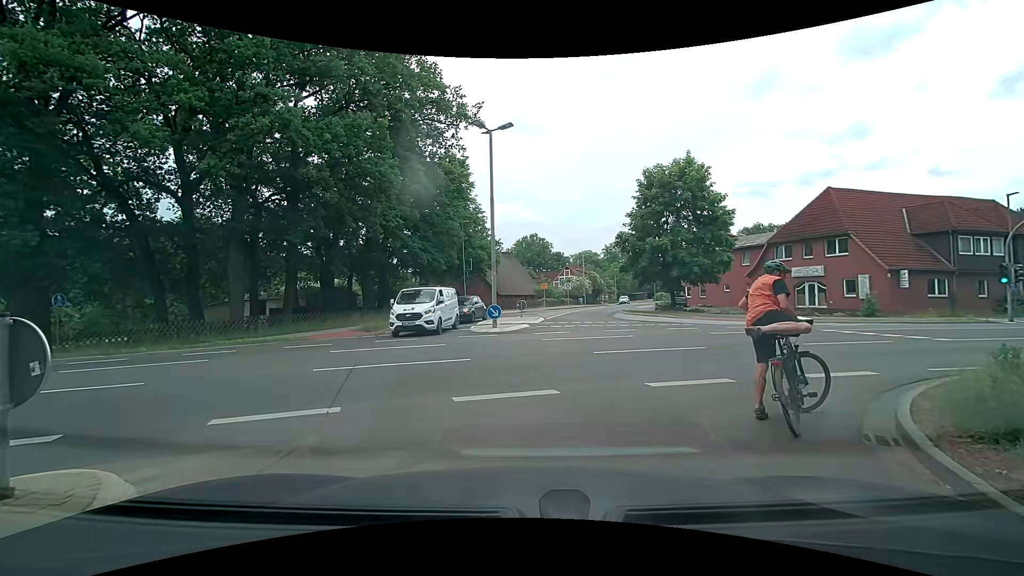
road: residential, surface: asphalt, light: Day
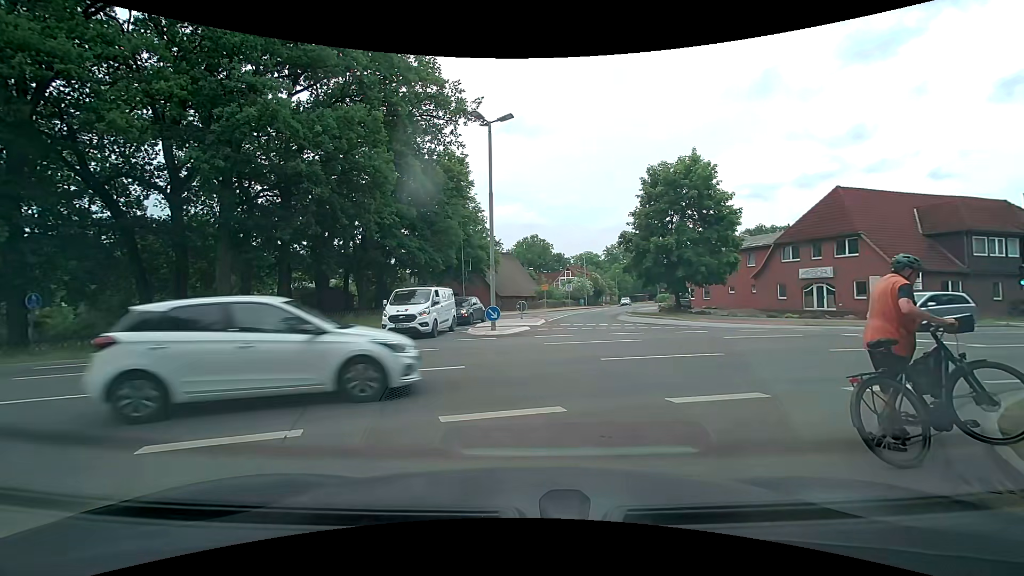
(0.0, +1.1) m; 0°
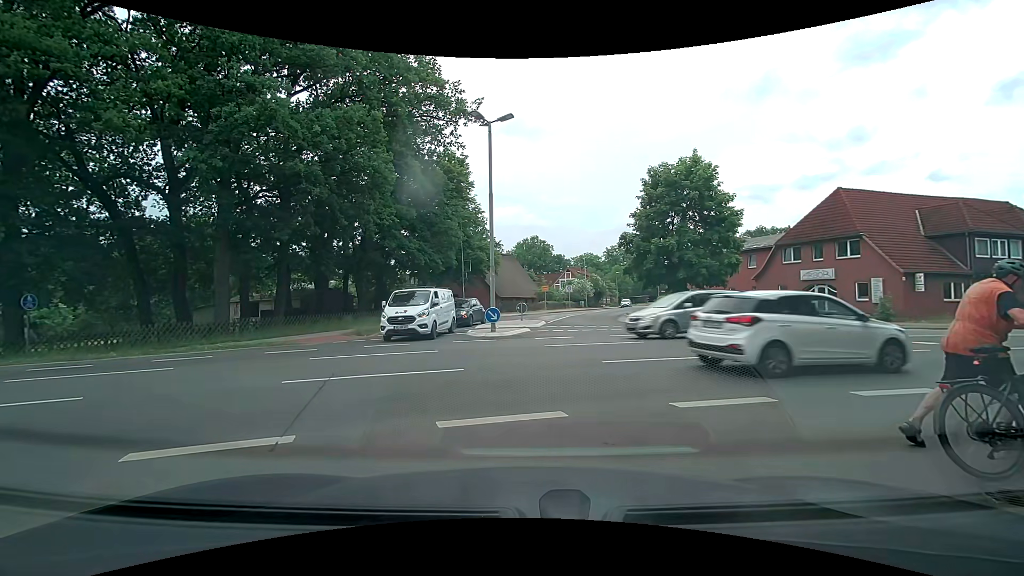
(0.0, +0.2) m; 0°
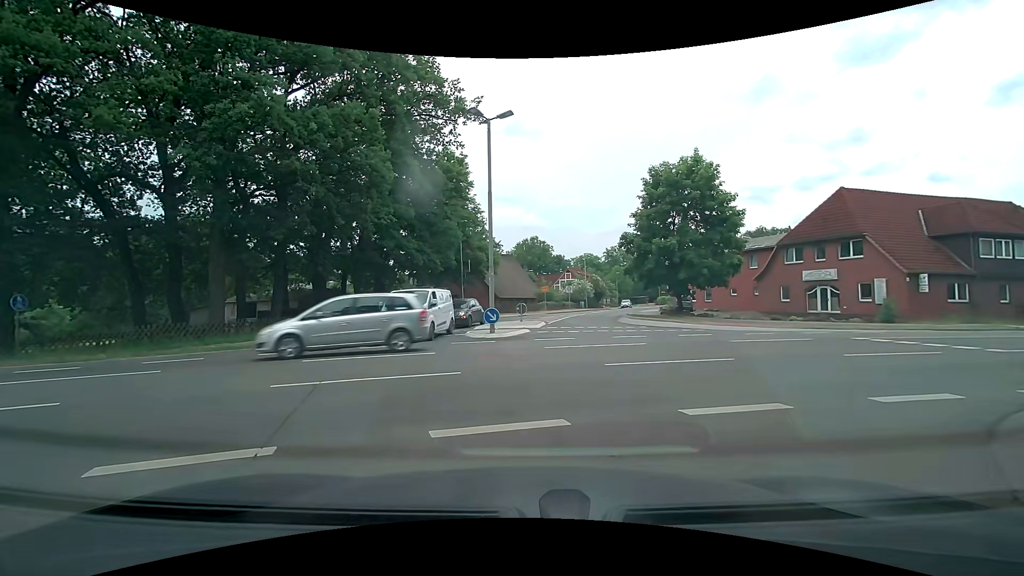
(0.0, +0.4) m; 0°
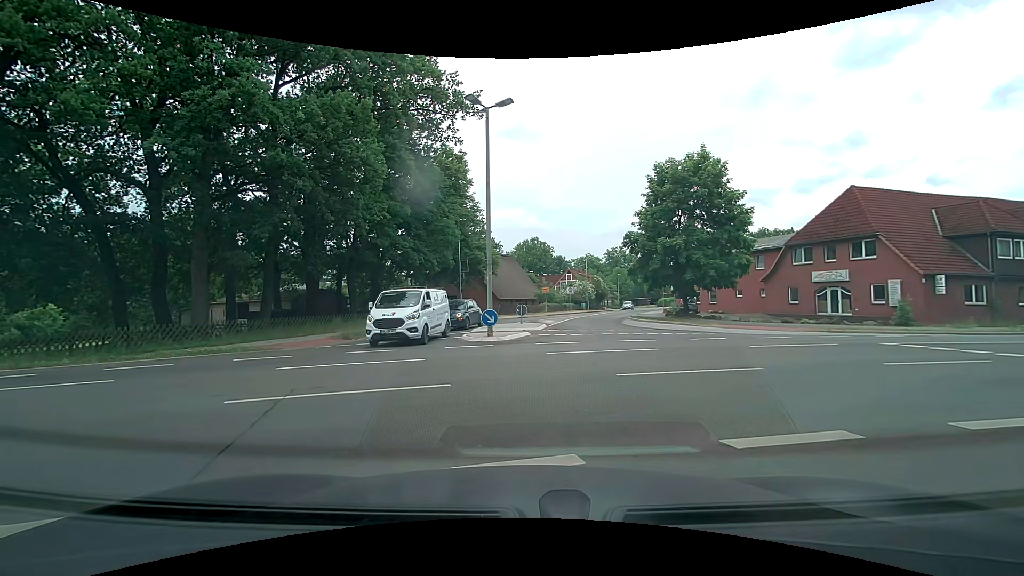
(0.0, +1.3) m; 0°
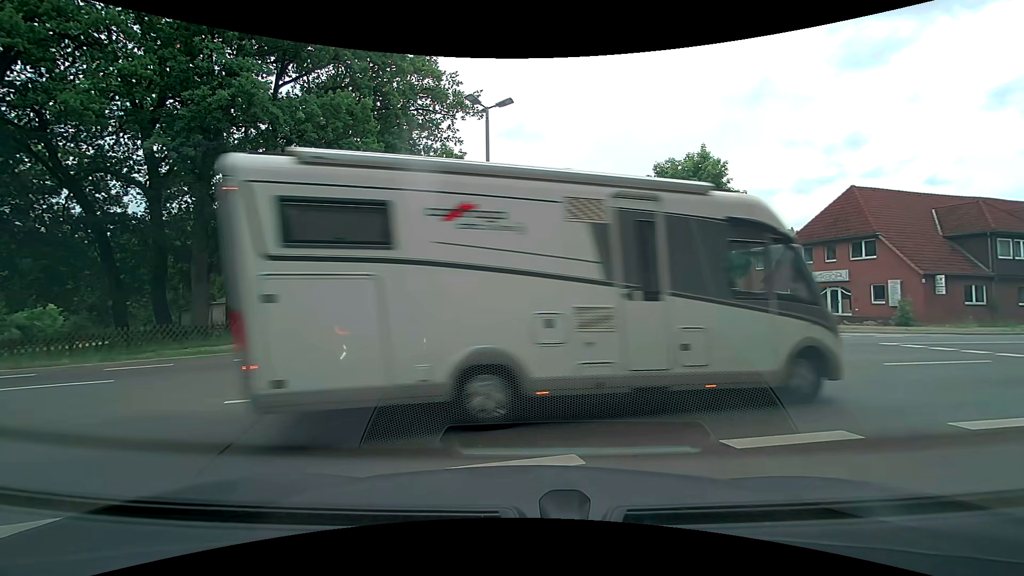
(0.0, 0.0) m; 0°
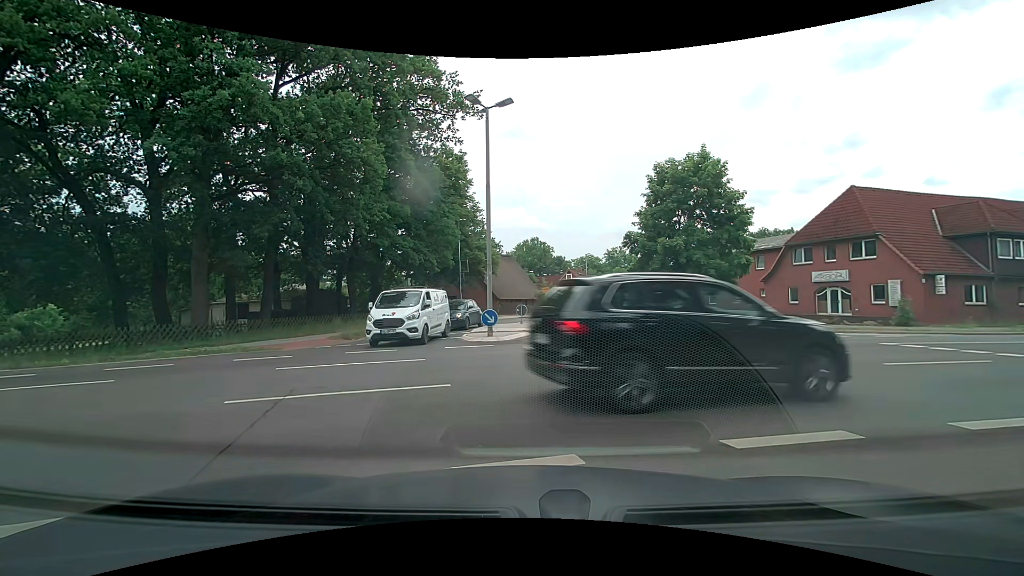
(0.0, 0.0) m; 0°
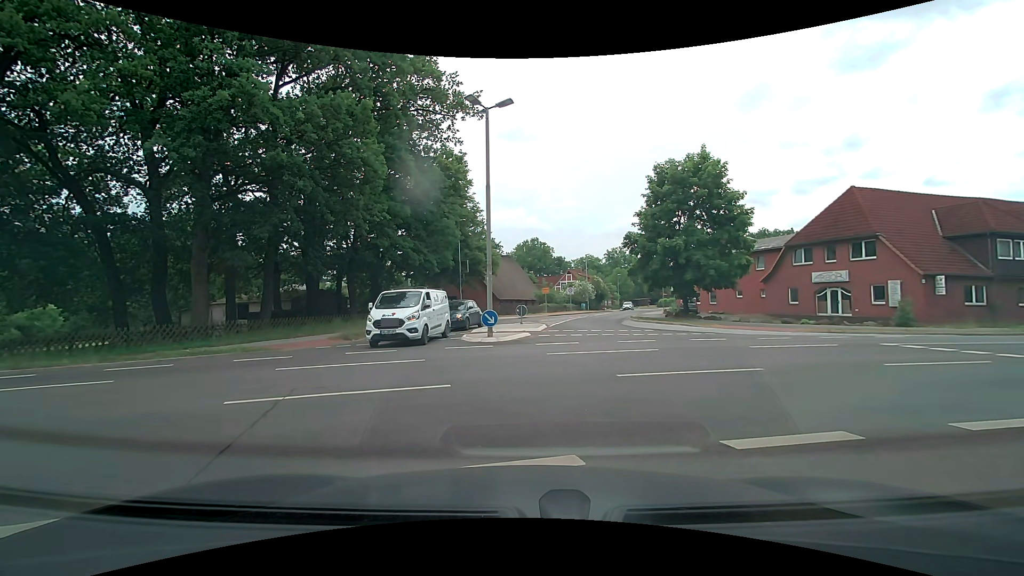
(0.0, 0.0) m; 0°
(-4, +9) (-13, +12) (-23, +10) (-32, +7) (-42, +4) (-51, +1) (-61, -2) (-70, -5) (-80, -8) (-90, -11) m
